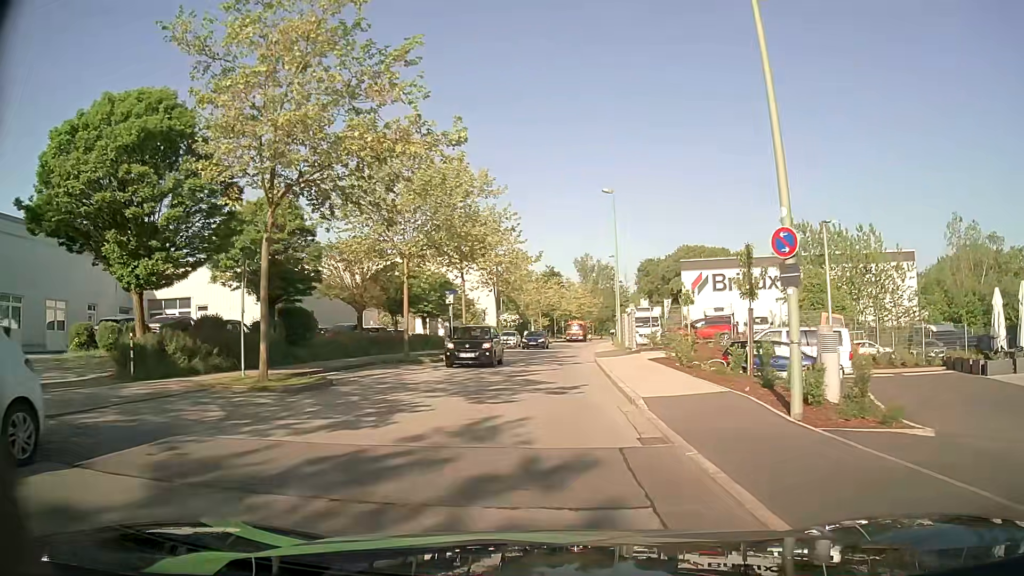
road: residential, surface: asphalt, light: Day
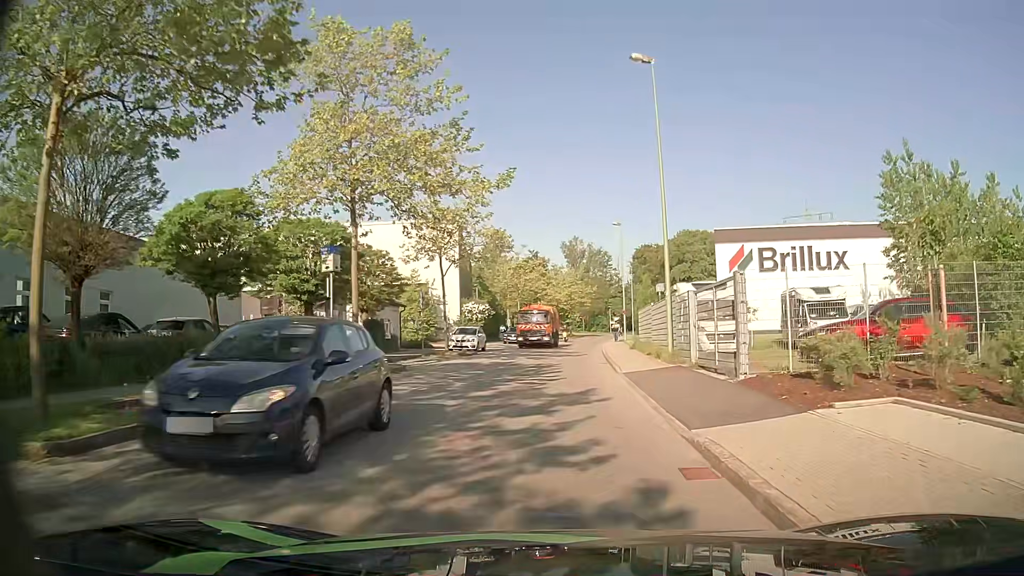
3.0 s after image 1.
(+0.3, +21.9) m; +1°
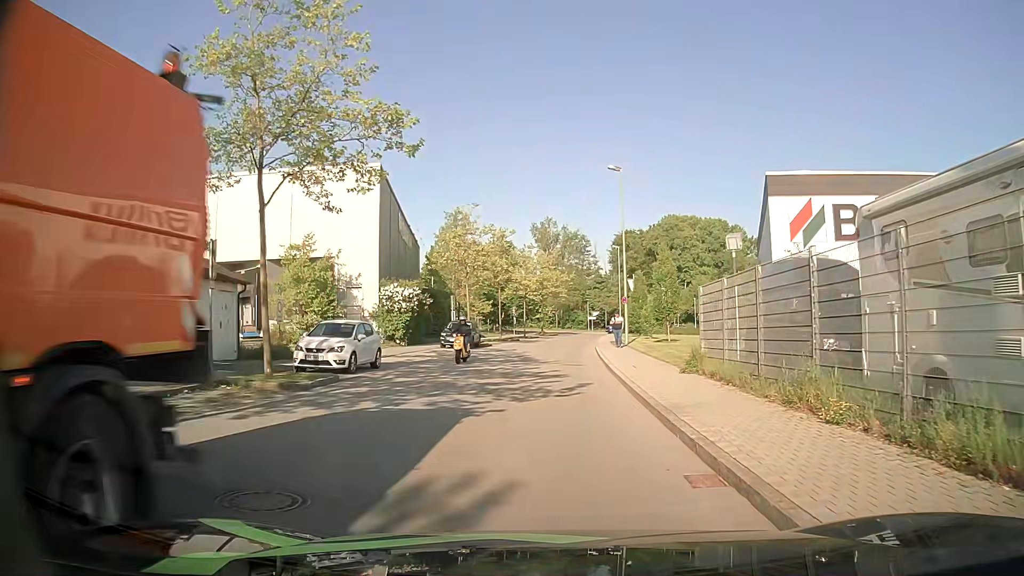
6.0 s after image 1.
(+0.6, +19.9) m; +4°
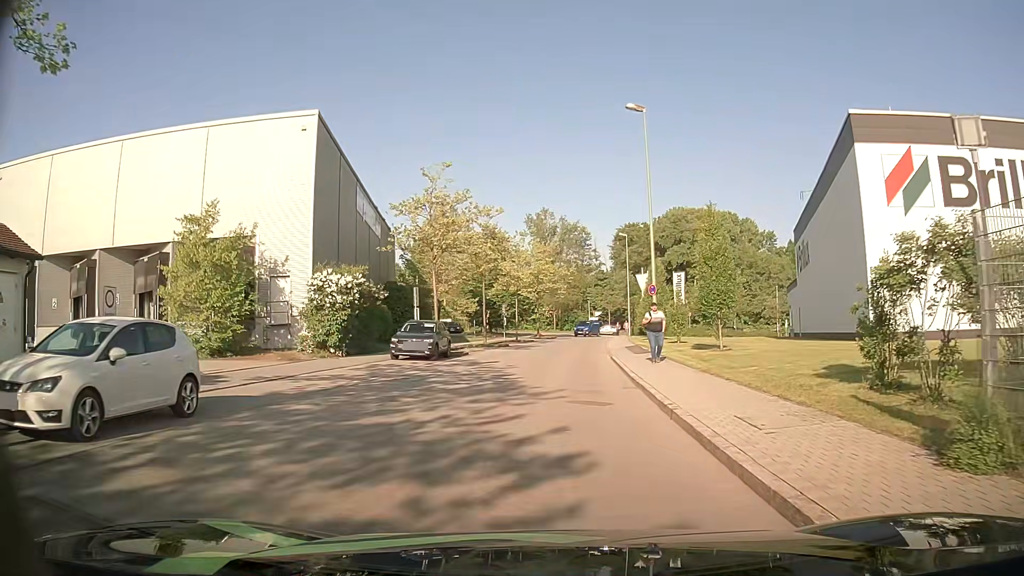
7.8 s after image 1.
(-0.1, +11.4) m; -1°
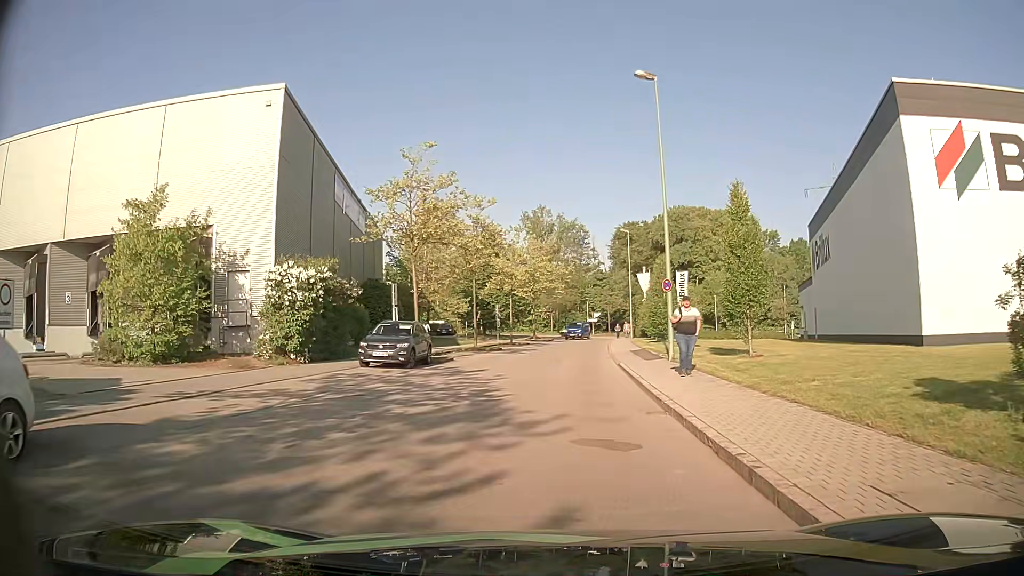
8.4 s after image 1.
(0.0, +4.0) m; +1°
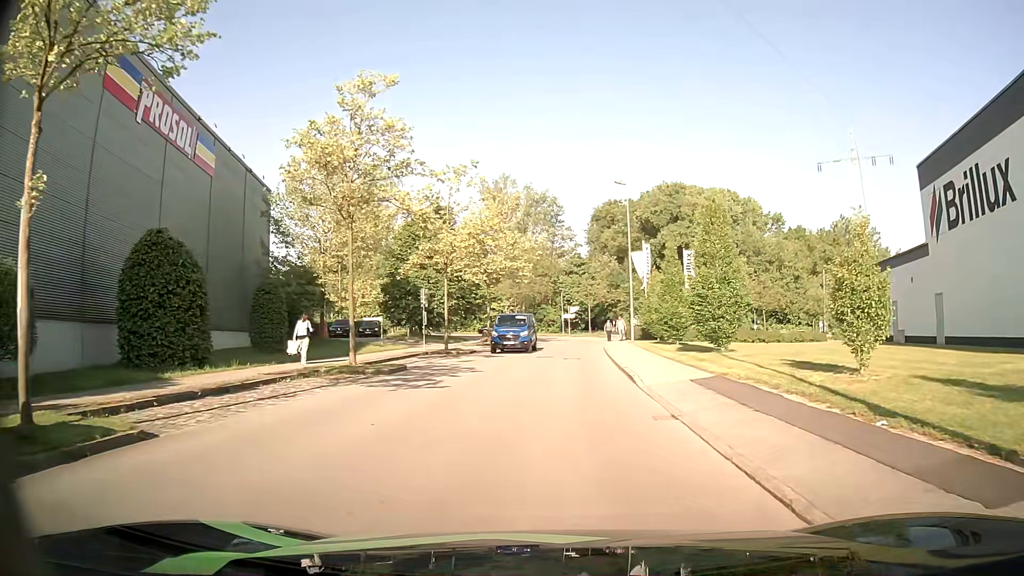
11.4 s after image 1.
(+0.2, +20.9) m; +2°
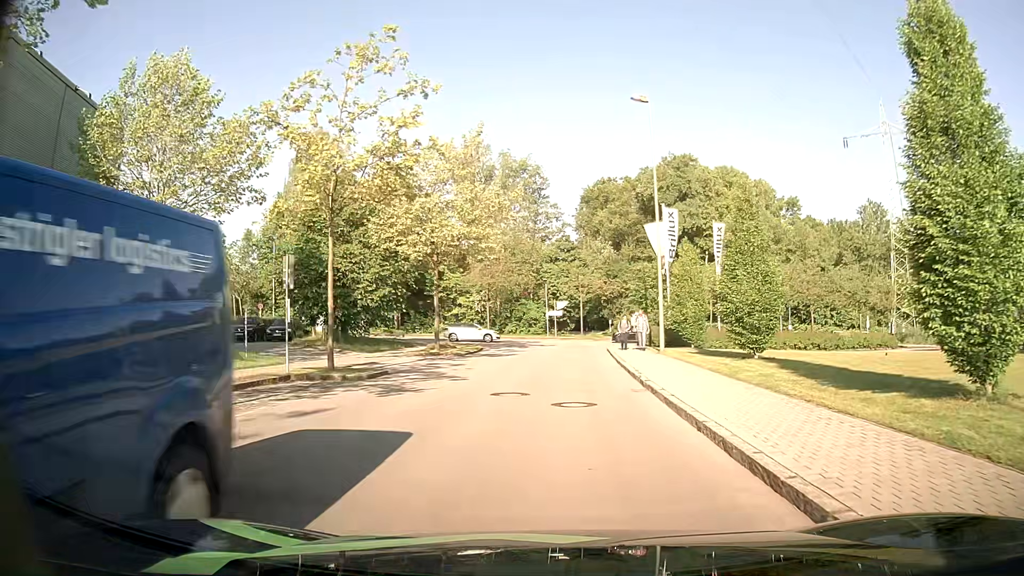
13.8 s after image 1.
(0.0, +16.3) m; +1°
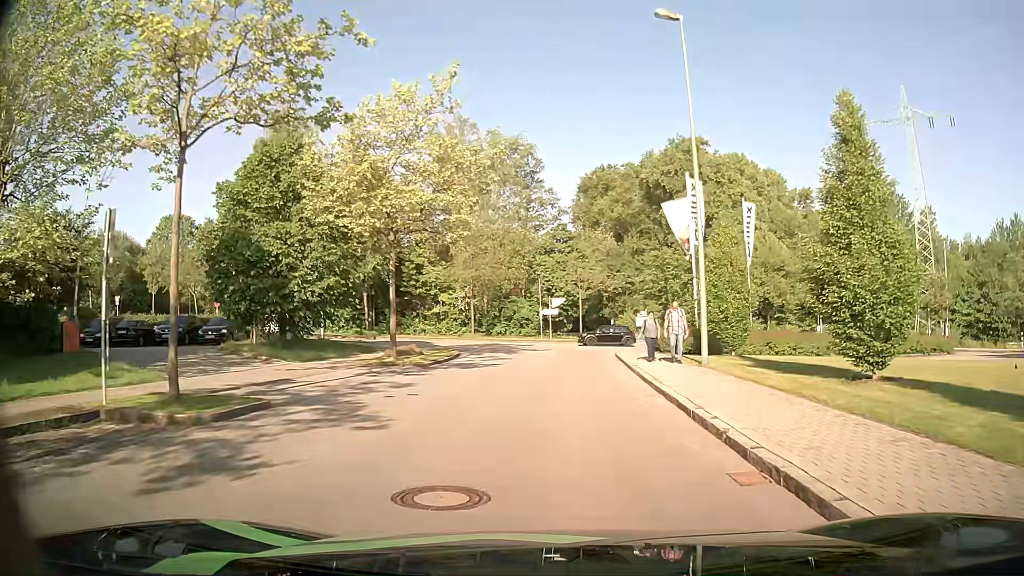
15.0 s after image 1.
(0.0, +8.0) m; 0°
